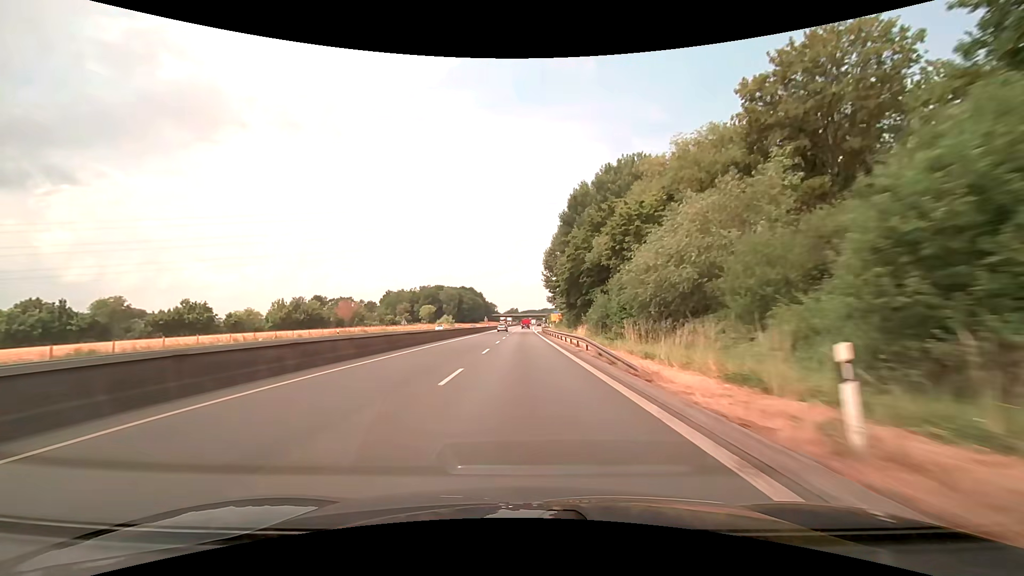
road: trunk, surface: asphalt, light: Day
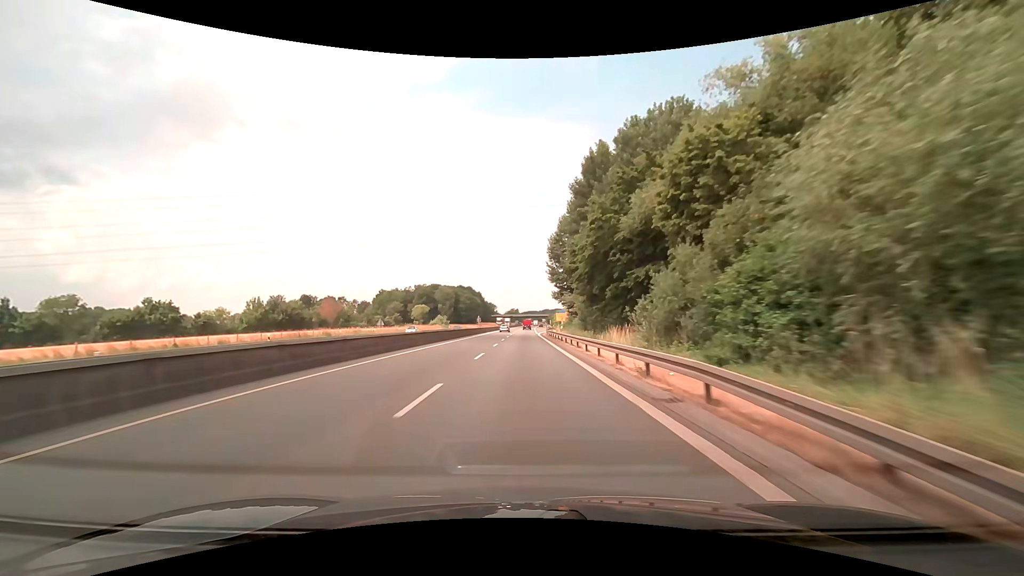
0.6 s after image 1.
(0.0, +15.8) m; 0°
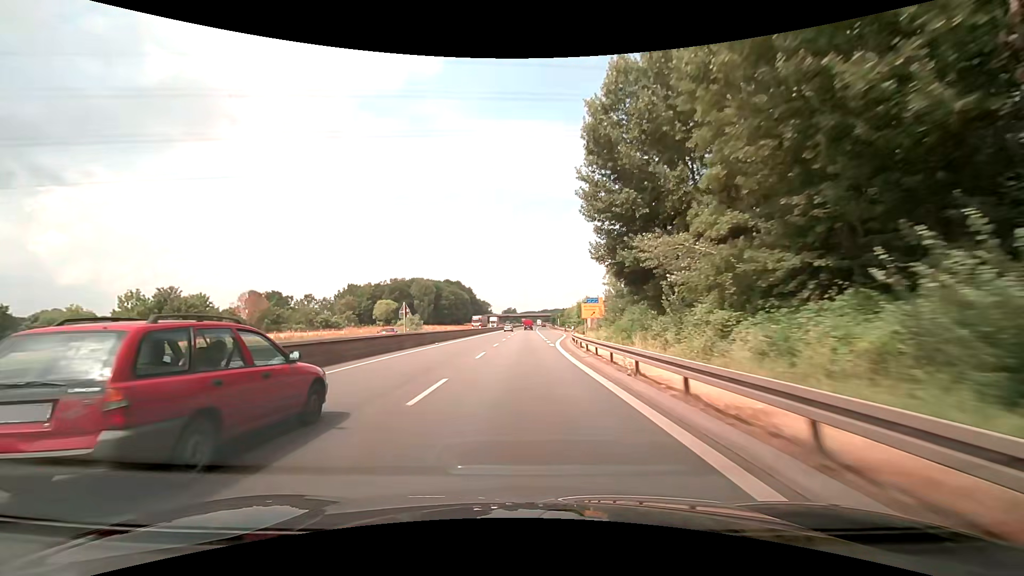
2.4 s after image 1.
(0.0, +47.3) m; 0°
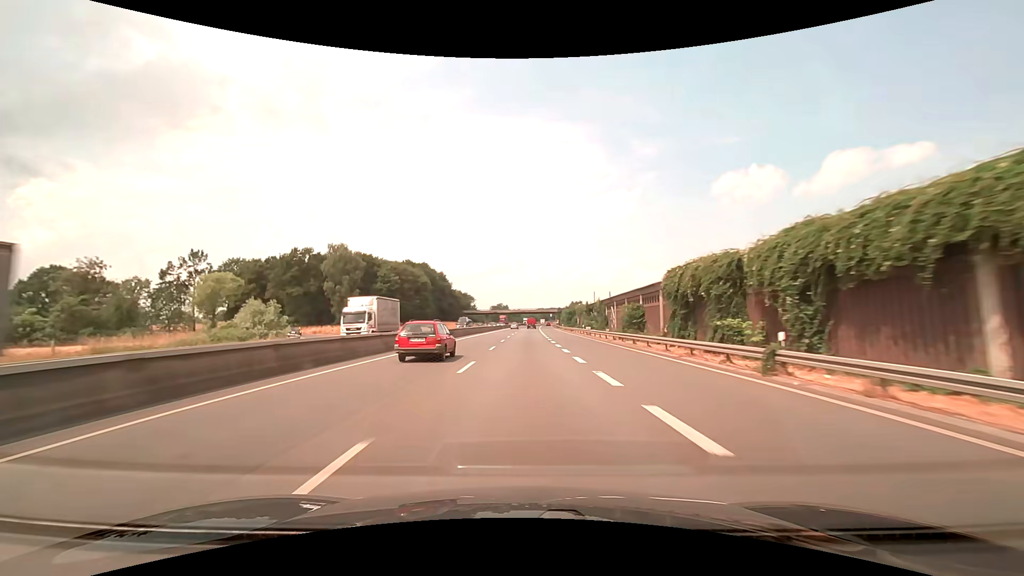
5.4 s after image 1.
(+0.5, +78.9) m; +1°
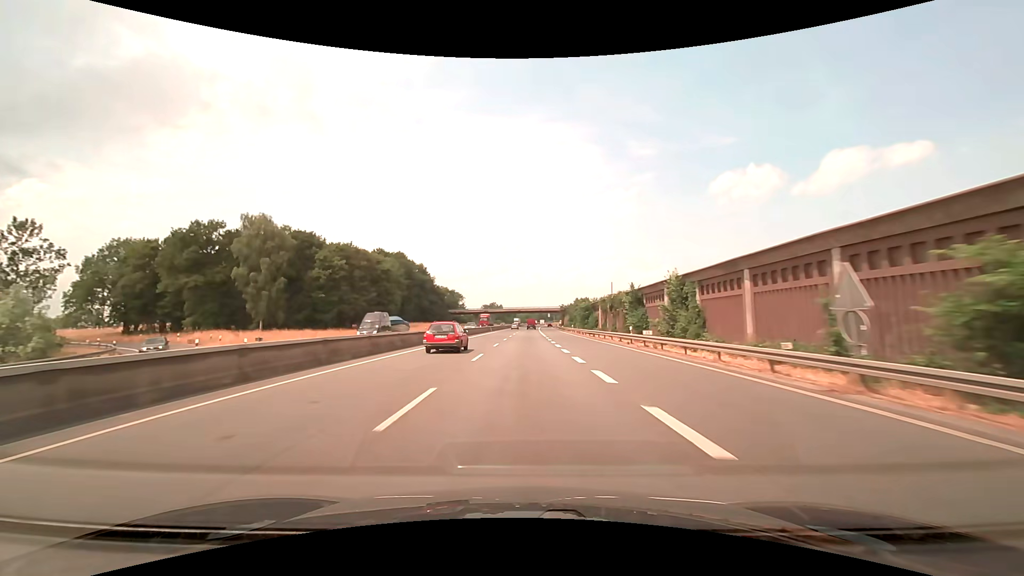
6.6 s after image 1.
(+0.1, +31.6) m; 0°
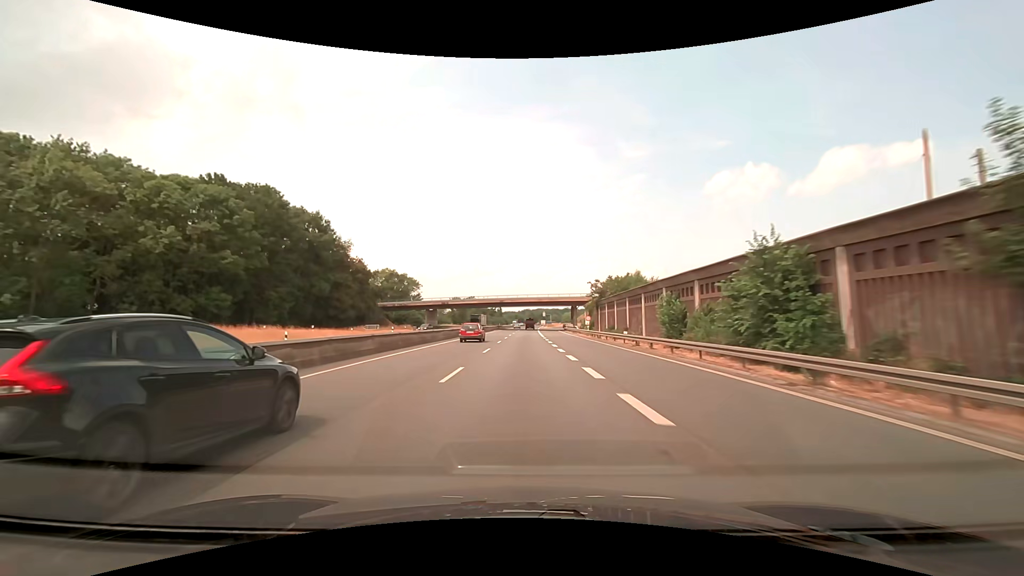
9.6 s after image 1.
(+0.7, +78.9) m; +1°
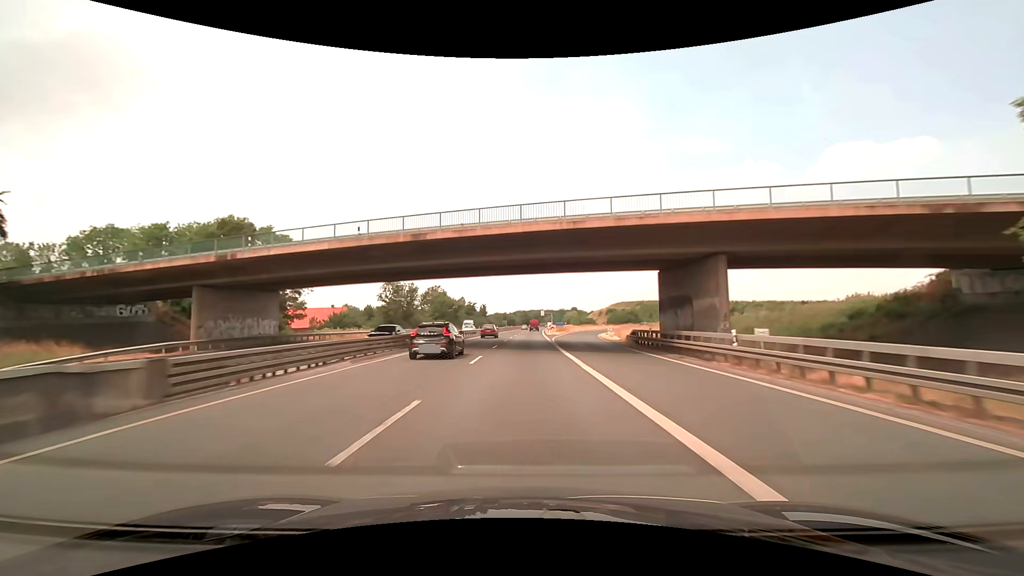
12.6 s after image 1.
(+0.7, +78.9) m; +1°
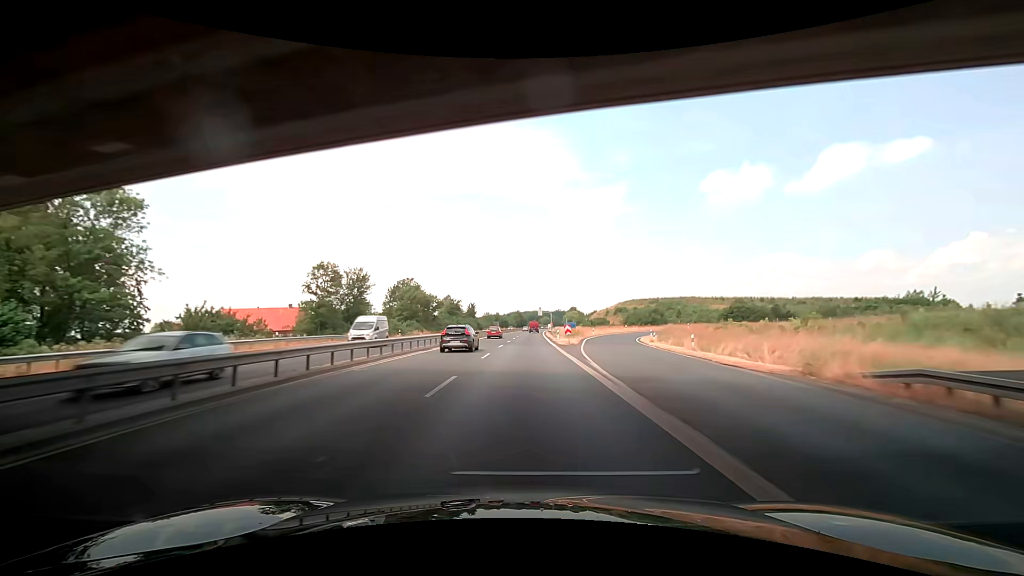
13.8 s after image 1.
(+0.2, +31.6) m; +1°
(0, +10) (0, +20) (0, +30) (0, +40) (0, +50) (0, +60) (+1, +70) (+1, +80) (+1, +90) (+1, +100) m
